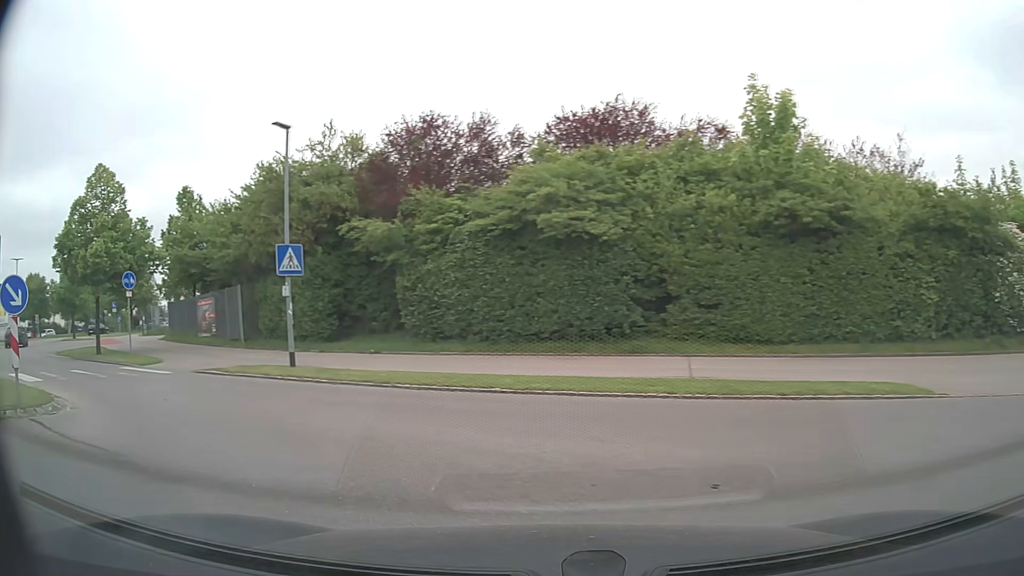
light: Day
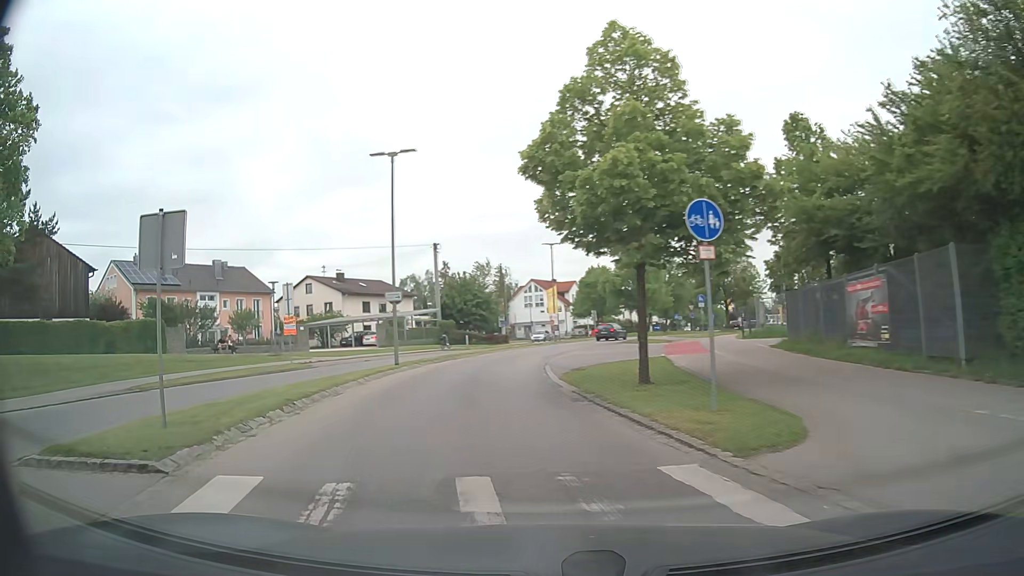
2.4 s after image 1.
(-7.3, +12.8) m; -52°
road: tertiary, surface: asphalt
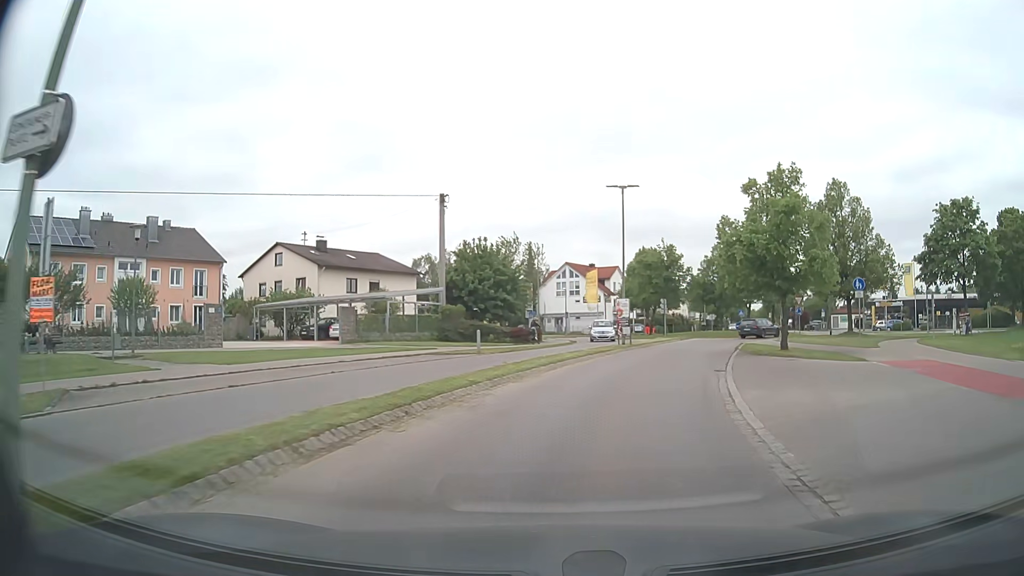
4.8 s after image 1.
(-1.8, +20.8) m; -2°
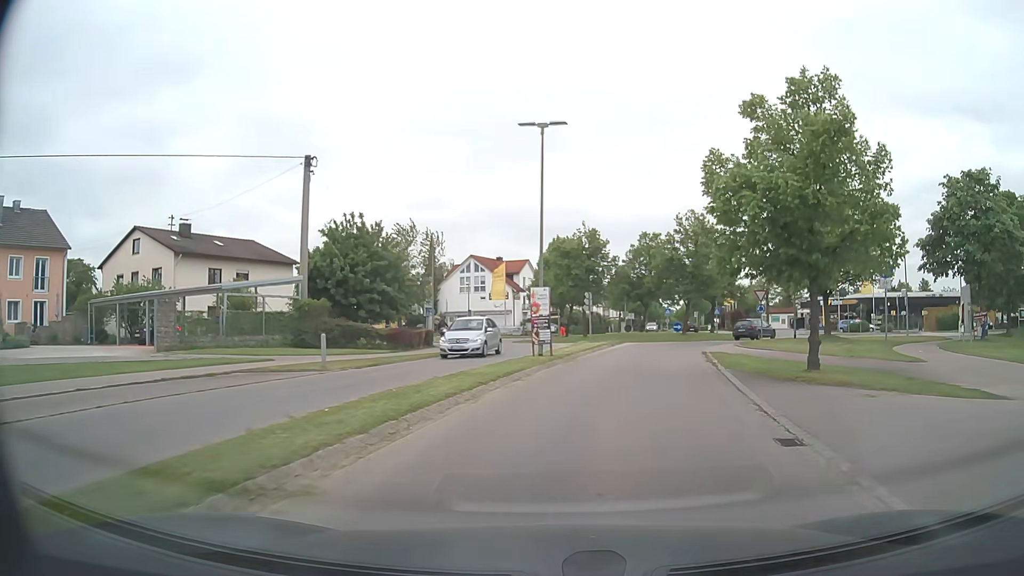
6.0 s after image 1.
(+0.7, +10.6) m; +8°
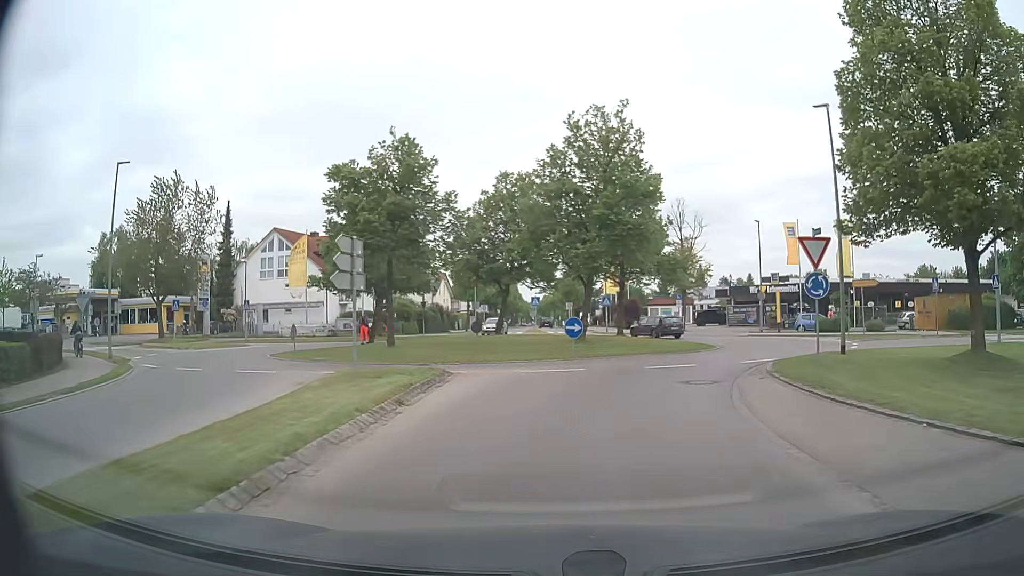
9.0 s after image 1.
(+3.1, +24.8) m; +12°
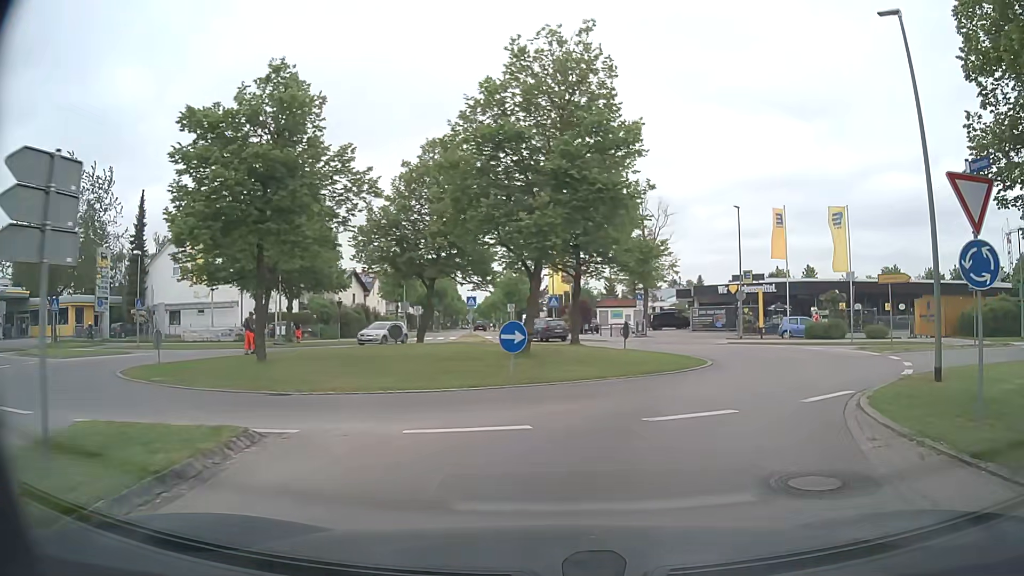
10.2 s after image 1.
(+0.2, +8.0) m; +4°
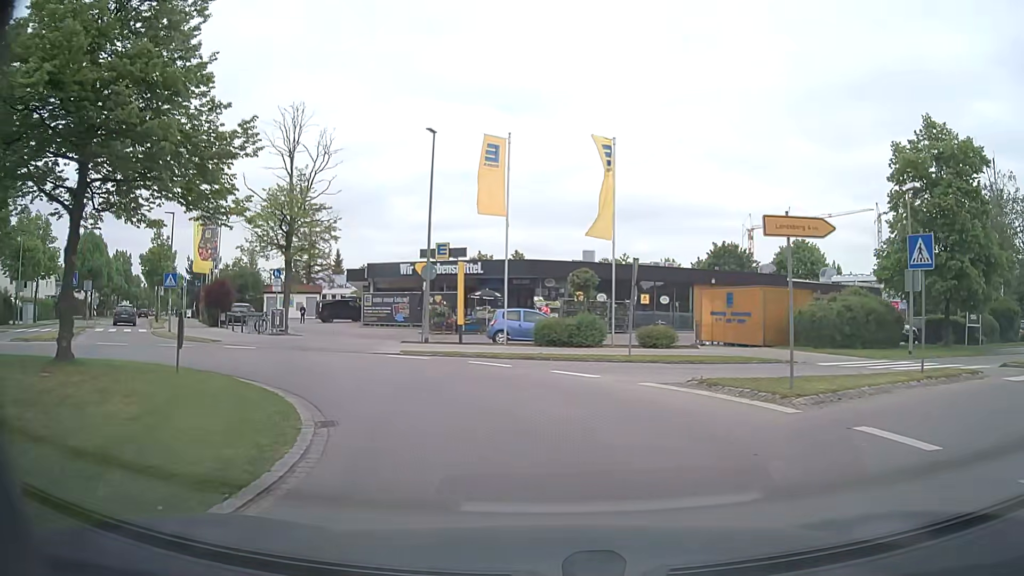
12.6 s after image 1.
(+4.1, +15.3) m; +25°
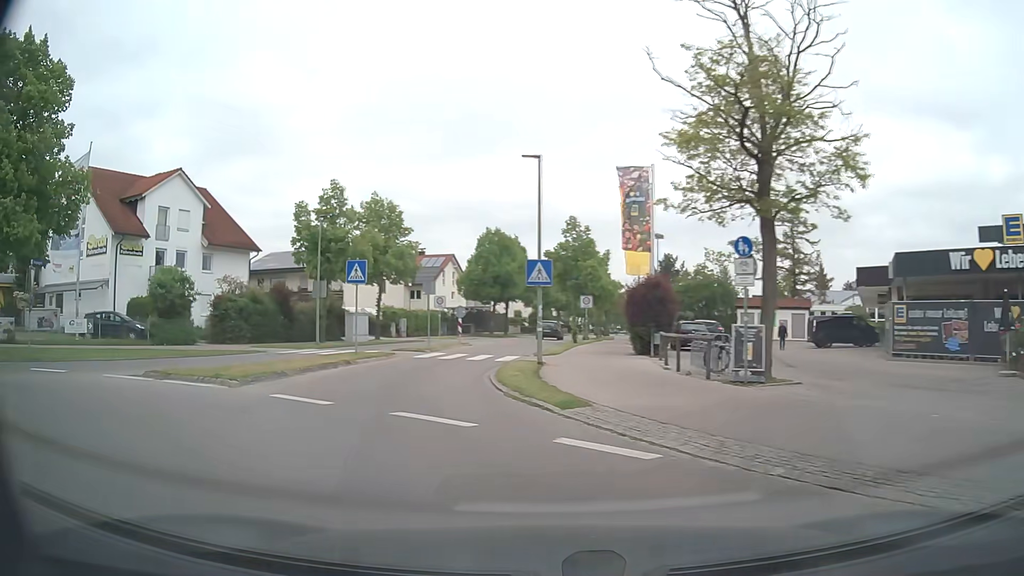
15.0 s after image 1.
(-5.1, +16.0) m; -40°
(-2, +10) (-3, +20) (-2, +30) (-1, +40) (0, +50) (+1, +60) (+2, +69) (+4, +79) (+5, +89) (+6, +99) m
